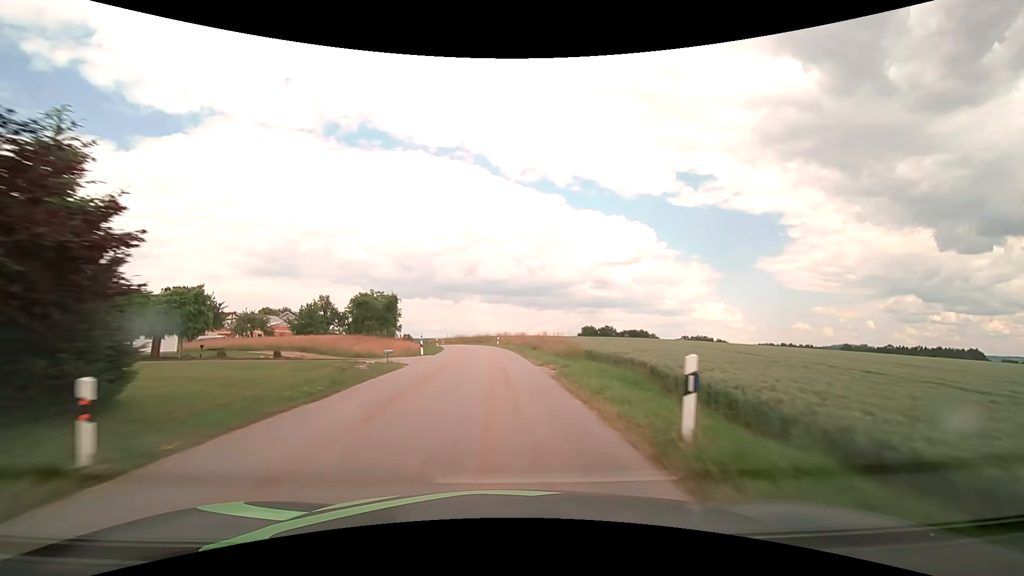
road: tertiary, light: Day
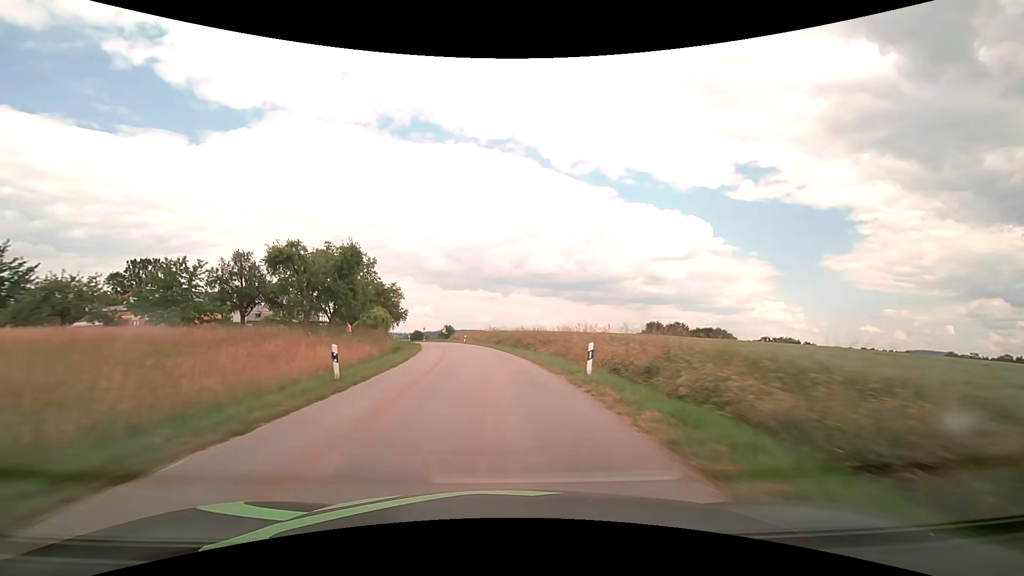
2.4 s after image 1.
(-1.8, +42.8) m; -6°
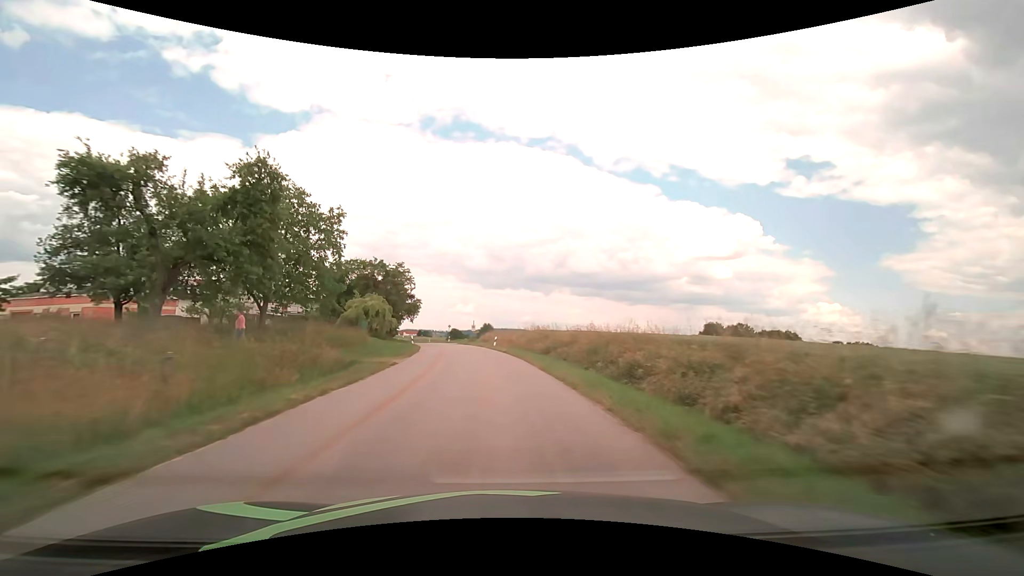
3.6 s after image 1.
(-0.8, +21.5) m; -5°
(0, +10) (-1, +20) (-2, +30) (-3, +40) (-5, +50) (-7, +59) (-9, +69) (-12, +79) (-14, +89) (-16, +98) m
